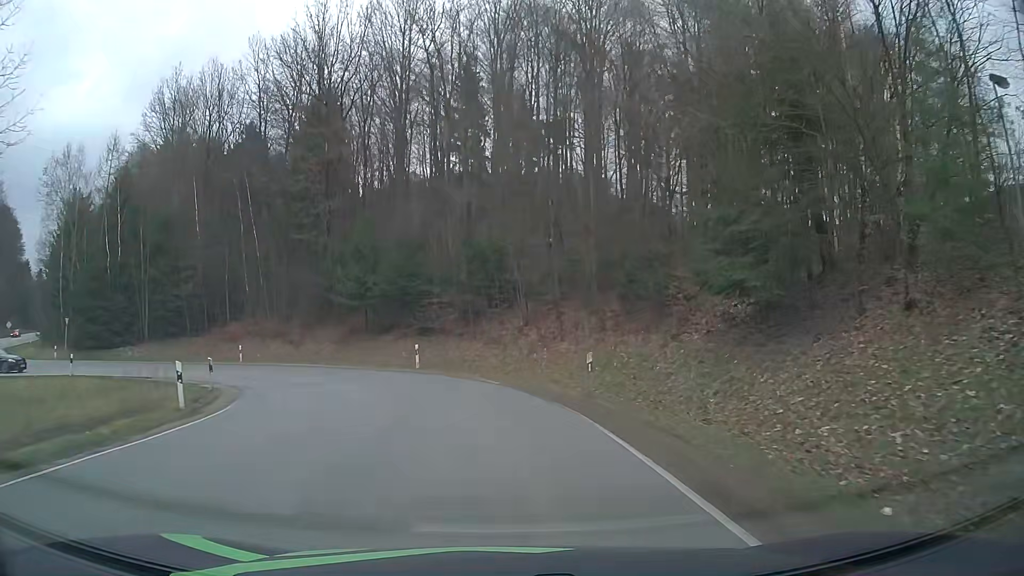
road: tertiary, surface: asphalt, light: Day
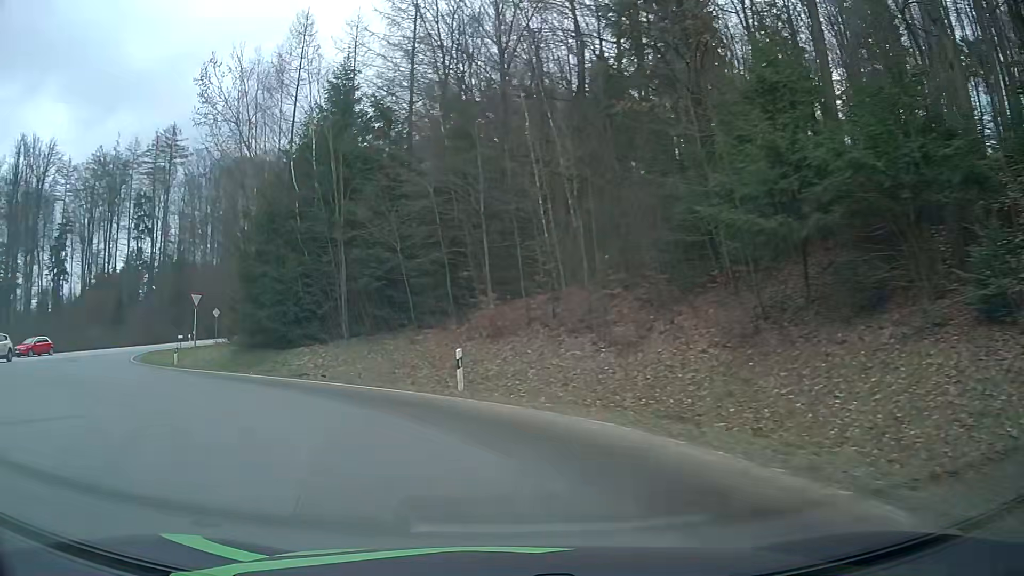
(-5.4, +27.1) m; -34°
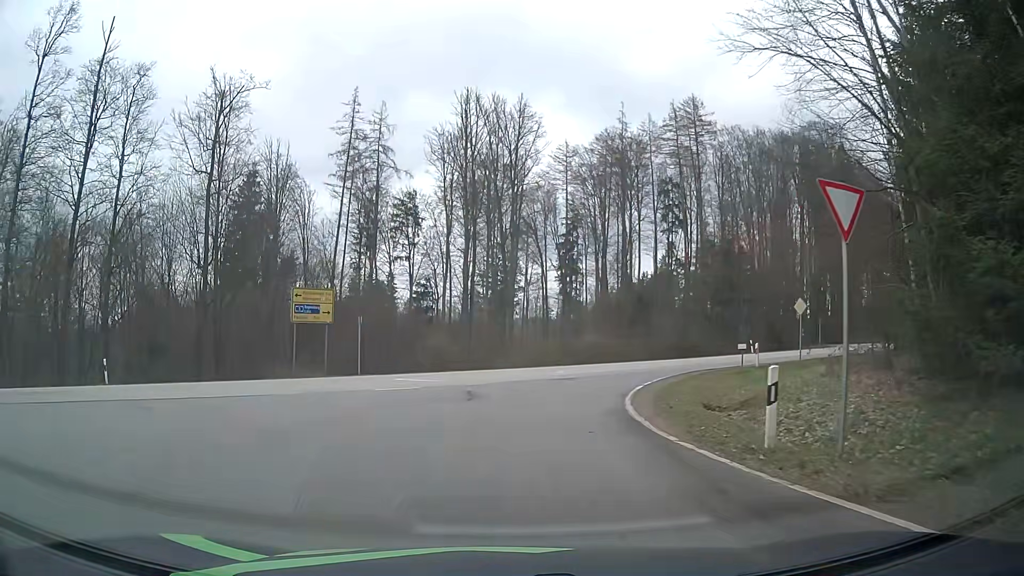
(-10.3, +20.0) m; -48°
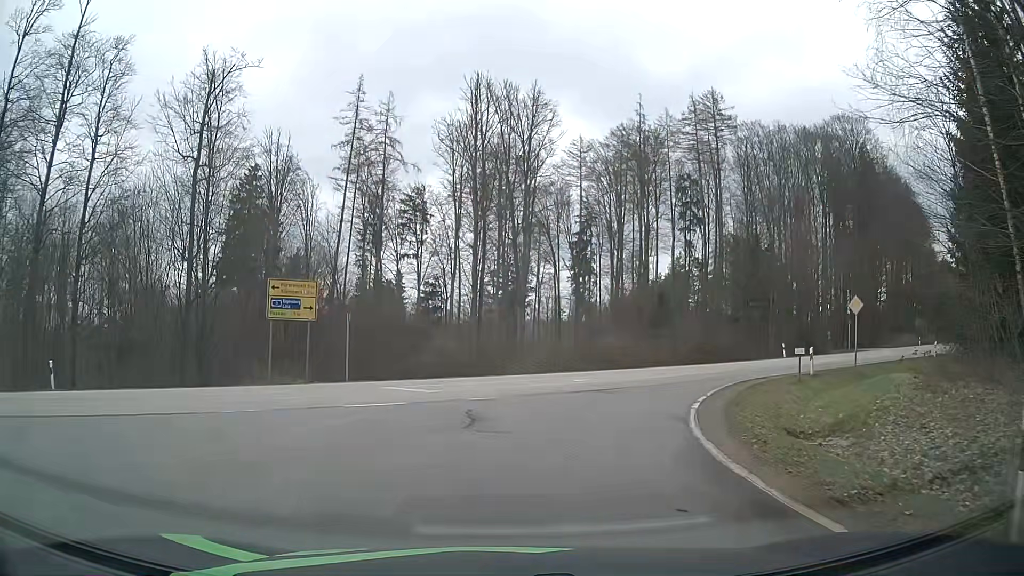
(0.0, +4.5) m; -1°
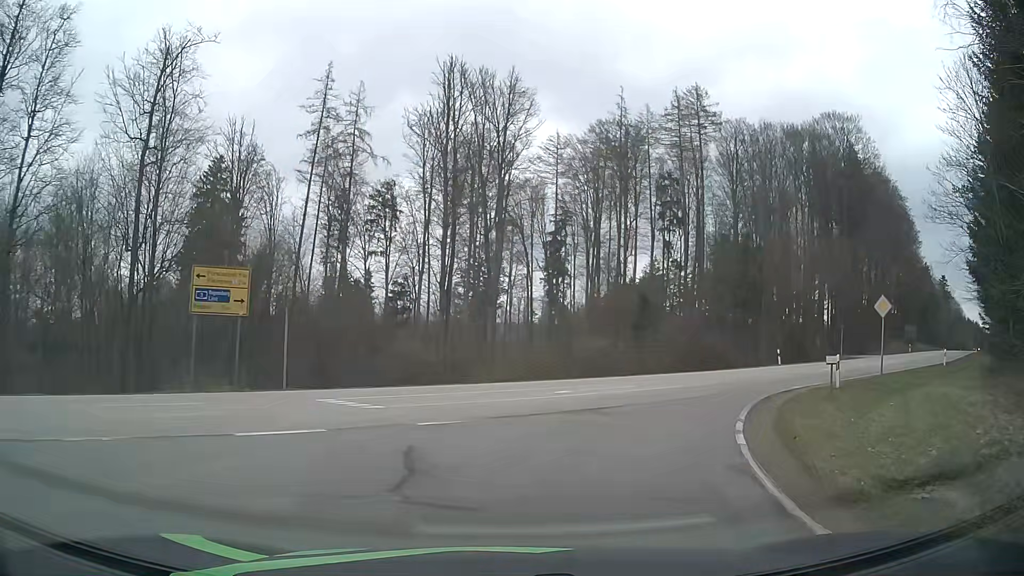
(+0.1, +4.3) m; +3°
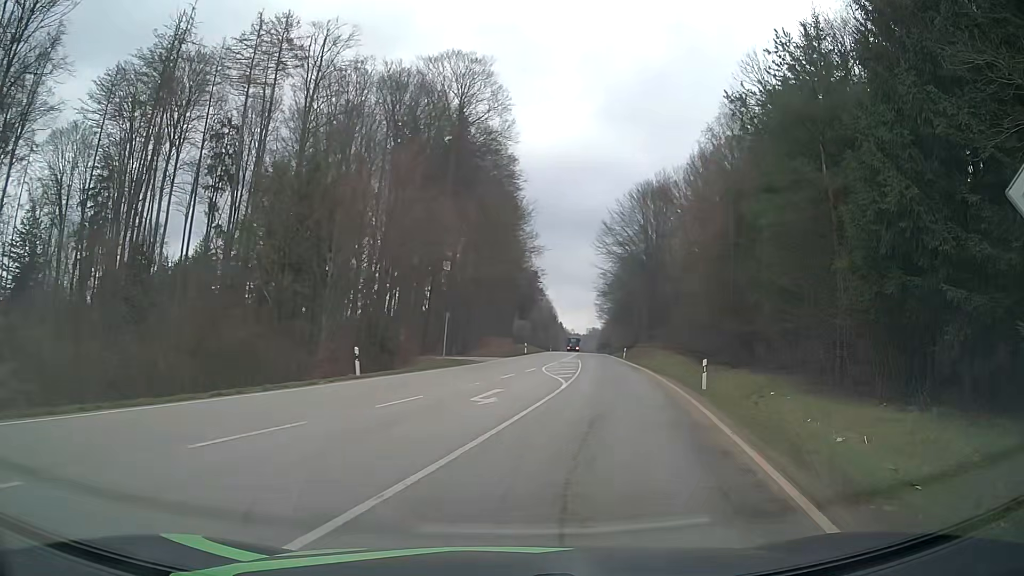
(+6.8, +20.7) m; +39°
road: secondary
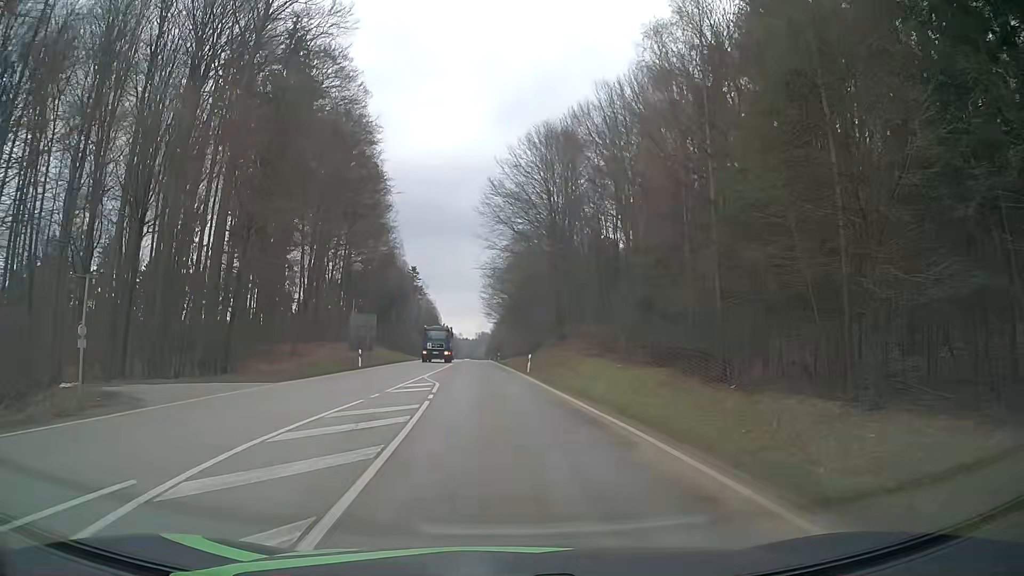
(+3.9, +28.7) m; +9°
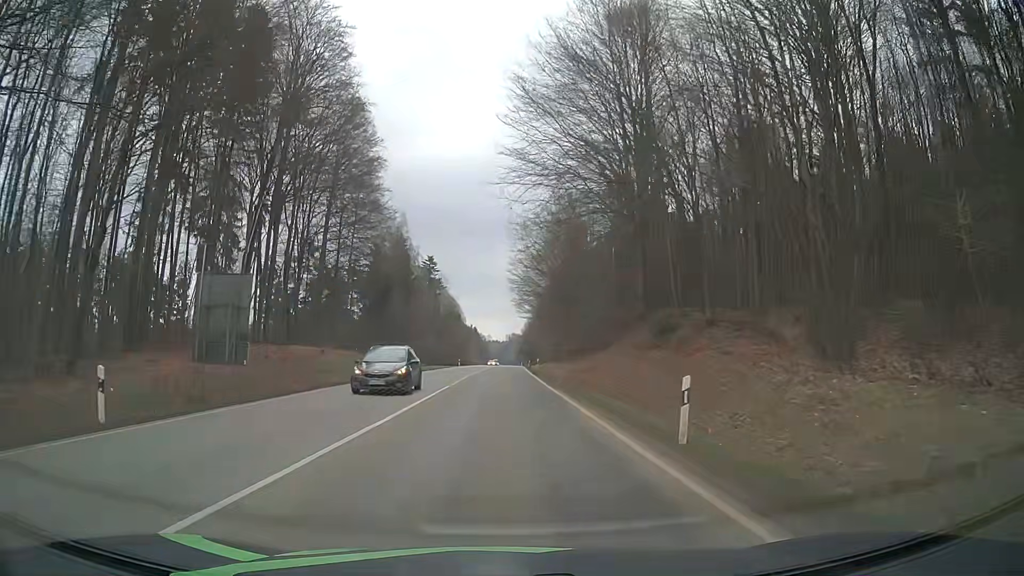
(-0.7, +29.8) m; -3°
(0, +10) (0, +20) (0, +30) (0, +40) (0, +50) (0, +60) (0, +70) (0, +80) (+1, +90) (+1, +100) m
